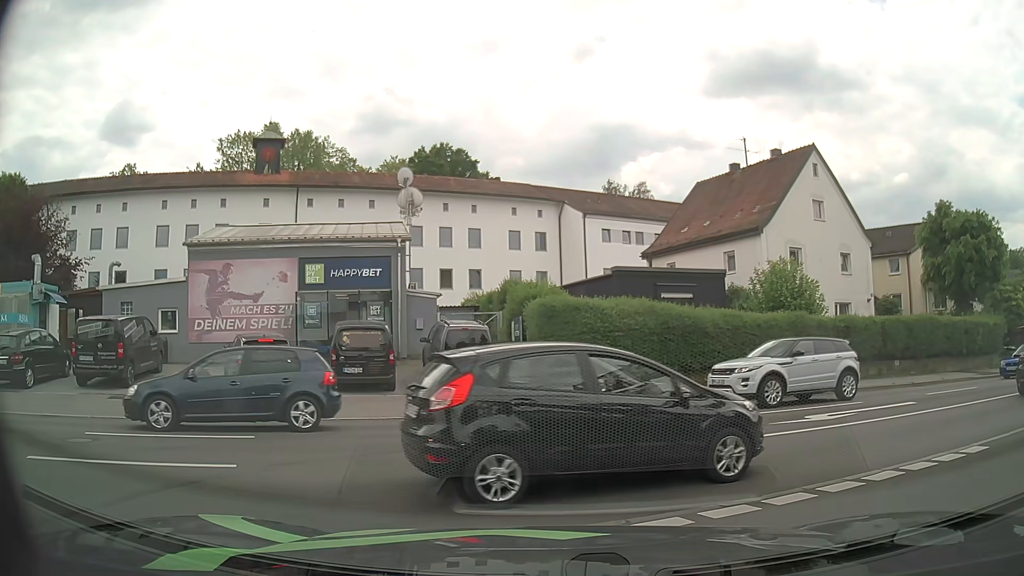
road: service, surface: paving_stones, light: Day
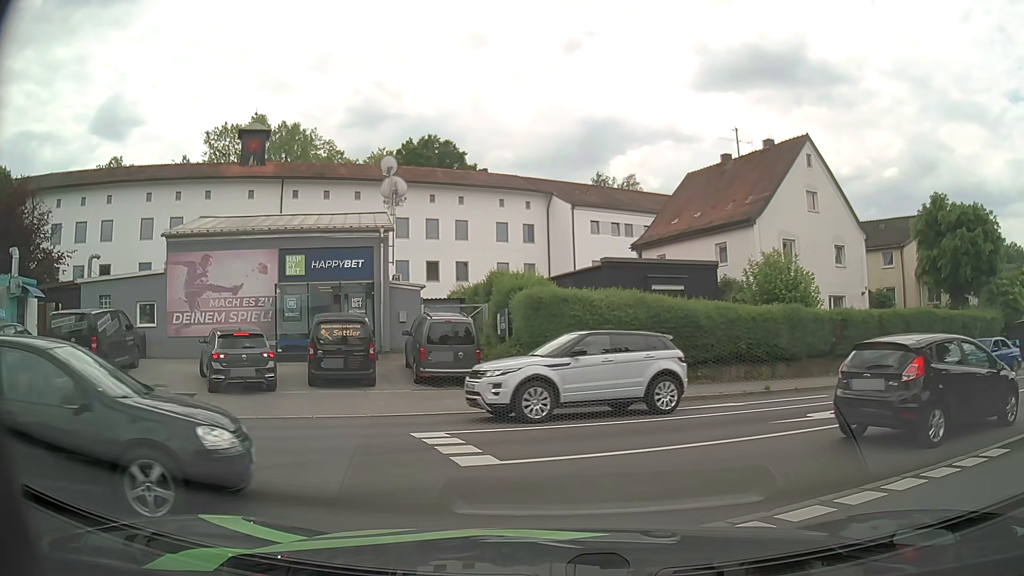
(0.0, +0.8) m; 0°
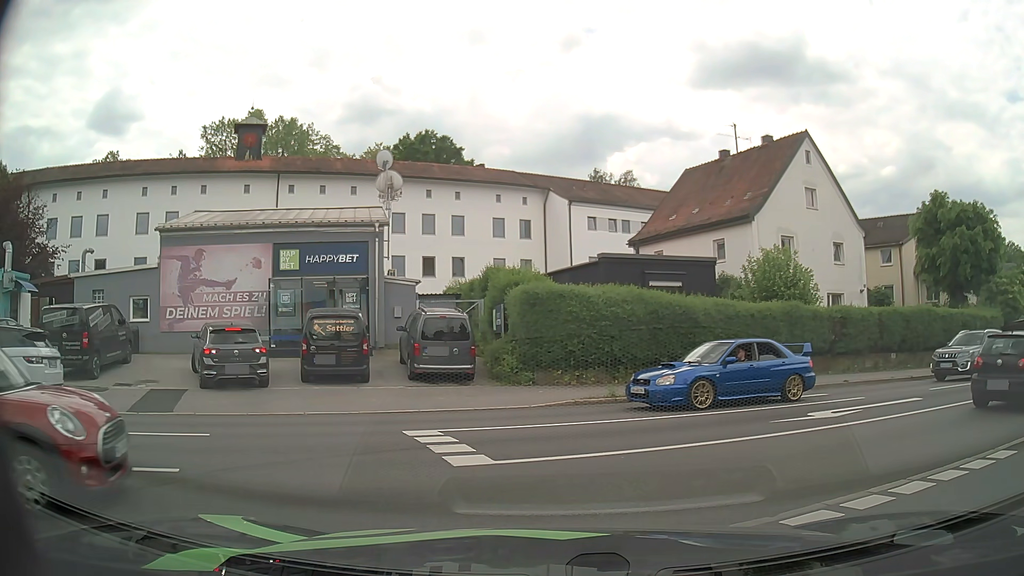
(0.0, +0.3) m; 0°
